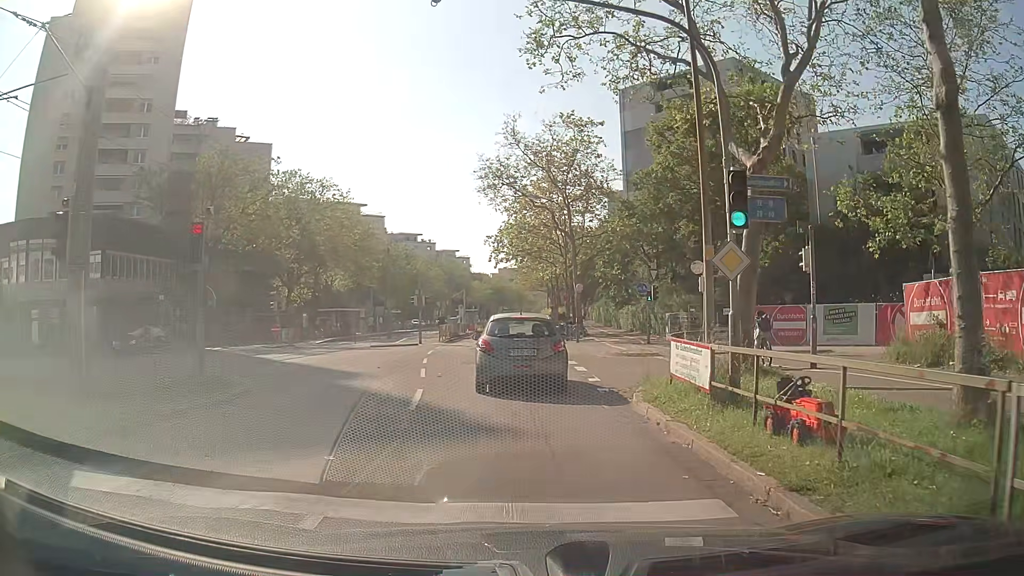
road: tertiary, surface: asphalt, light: Day
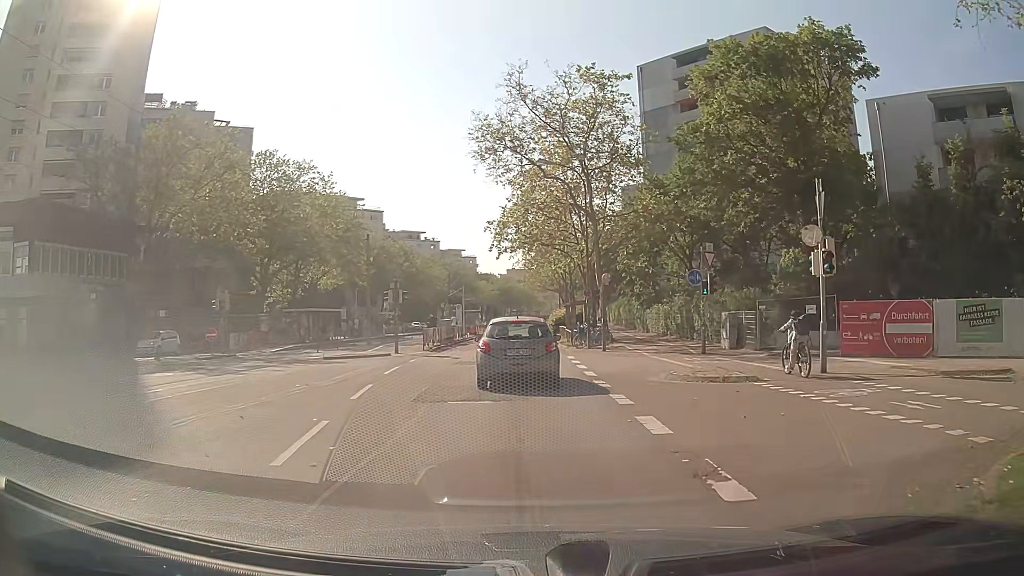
(+0.1, +10.3) m; +1°
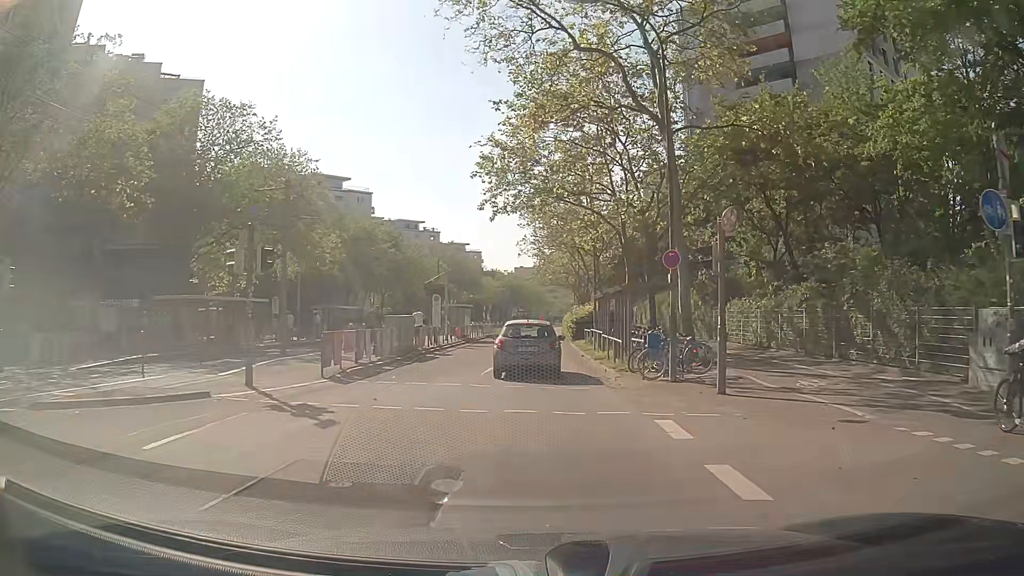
(-0.2, +18.1) m; -1°
(0, +10) (0, +20) (0, +30) (+1, +40) (+1, +50) (+1, +60) (+2, +70) (+2, +80) (+3, +90) (+4, +100) m
